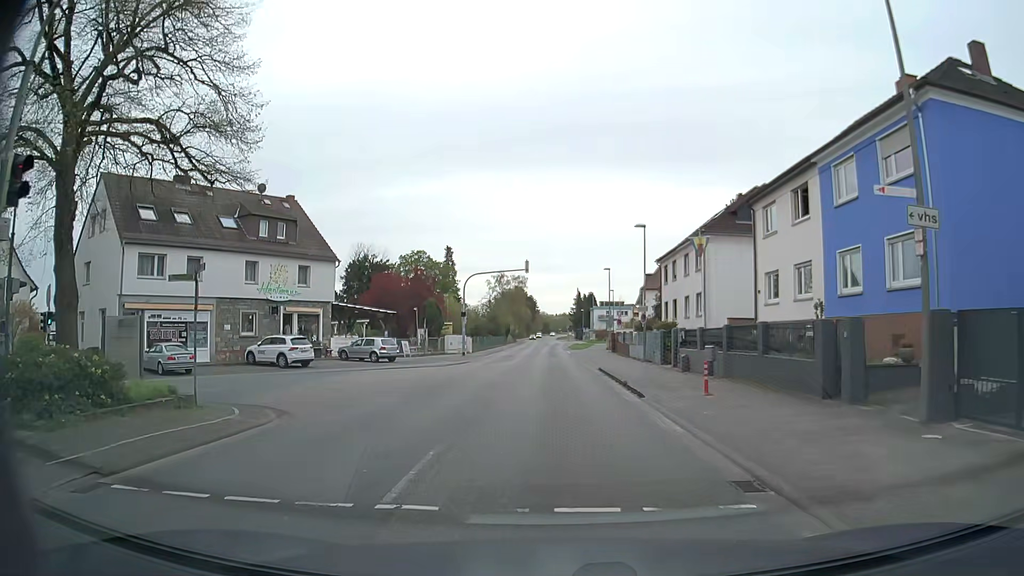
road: secondary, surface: asphalt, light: Day
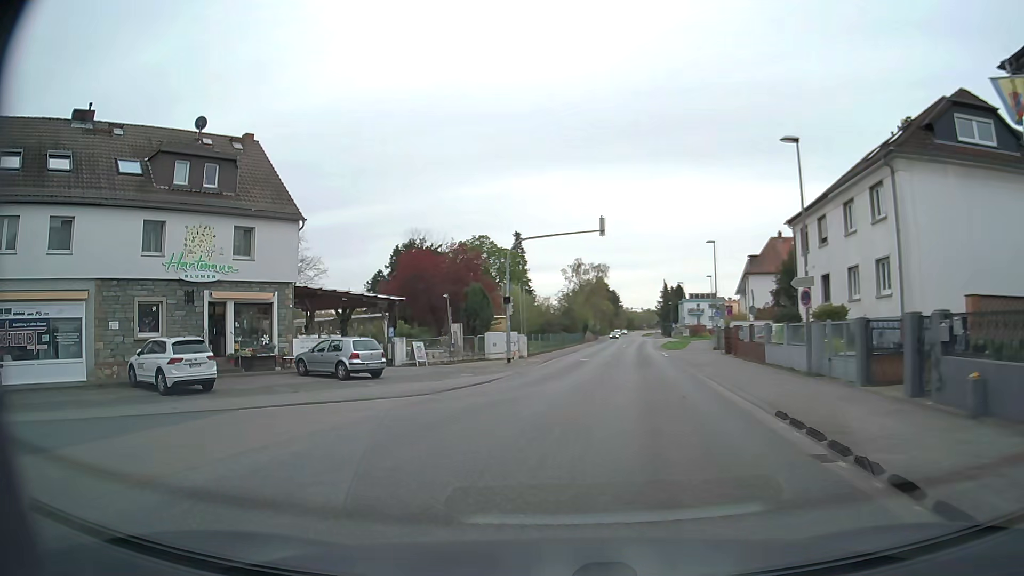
(-0.5, +17.0) m; -7°
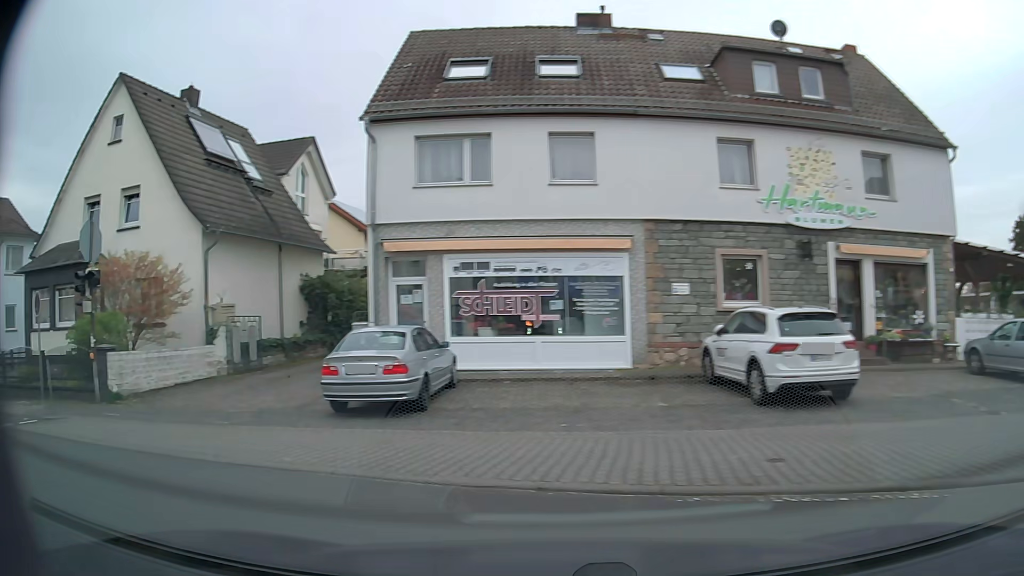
(-3.1, +8.2) m; -51°
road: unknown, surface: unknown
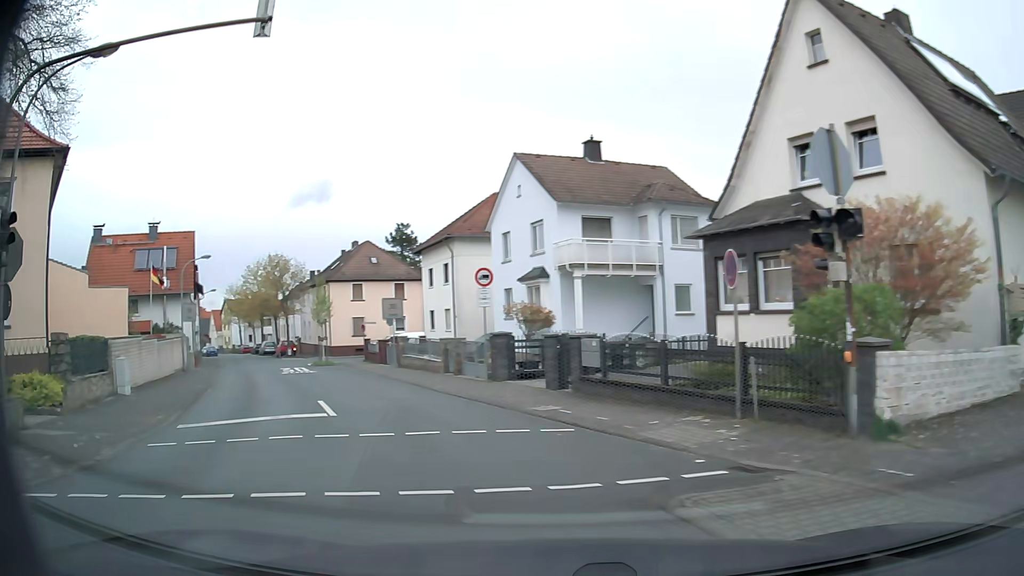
(-3.5, +5.6) m; -62°
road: residential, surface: asphalt
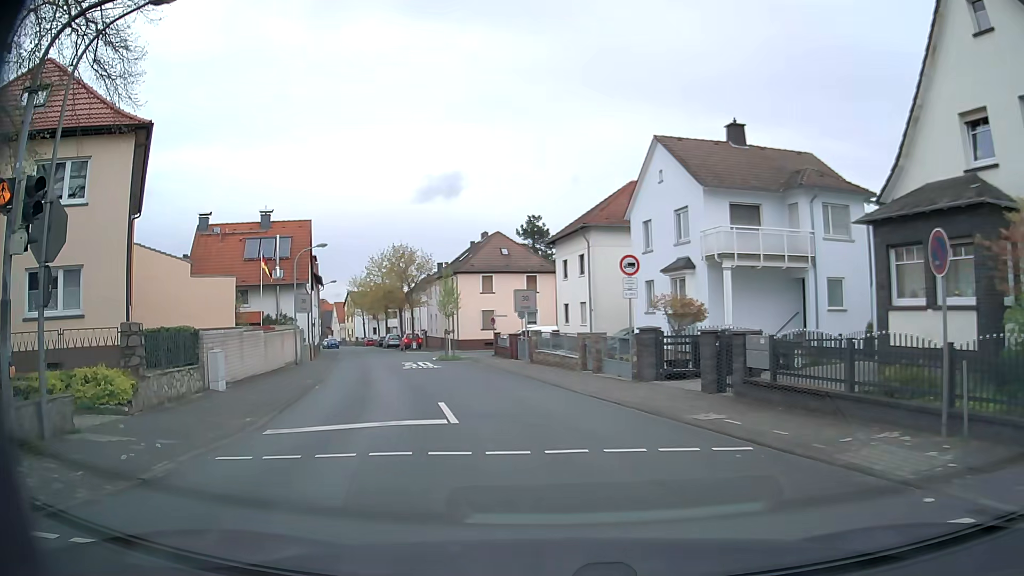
(-0.3, +2.1) m; -12°
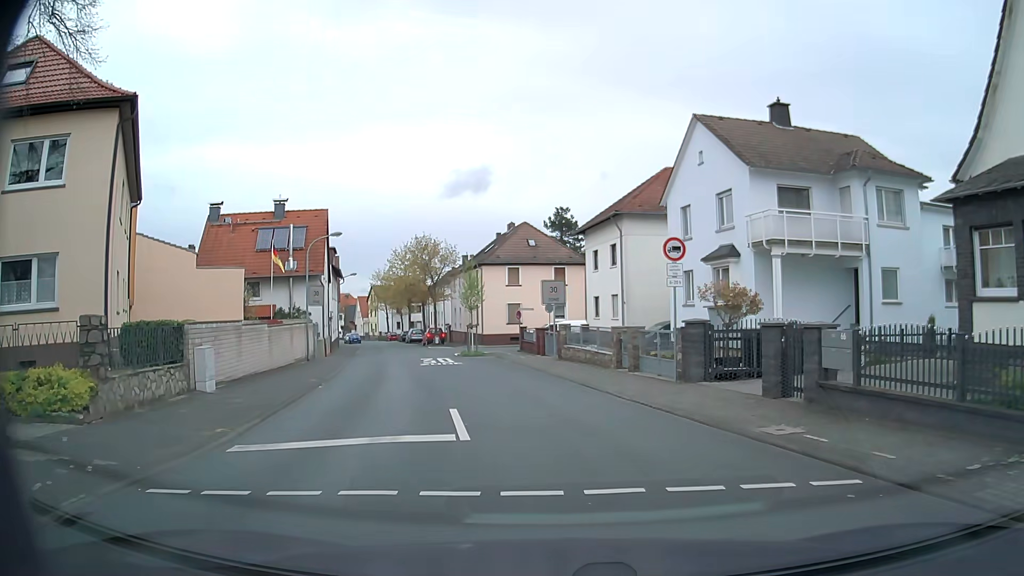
(-0.1, +2.5) m; -2°
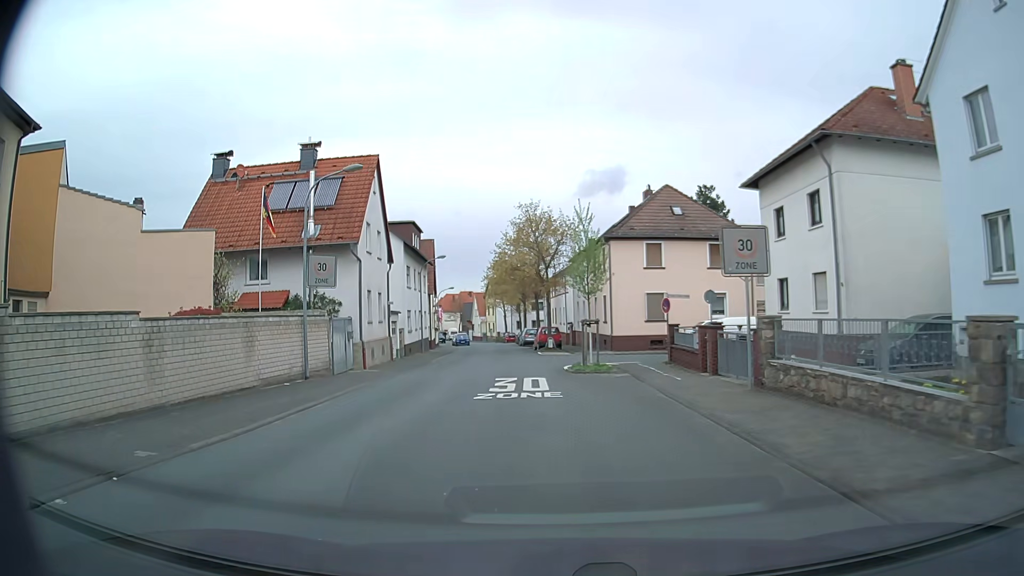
(-0.9, +15.6) m; -11°
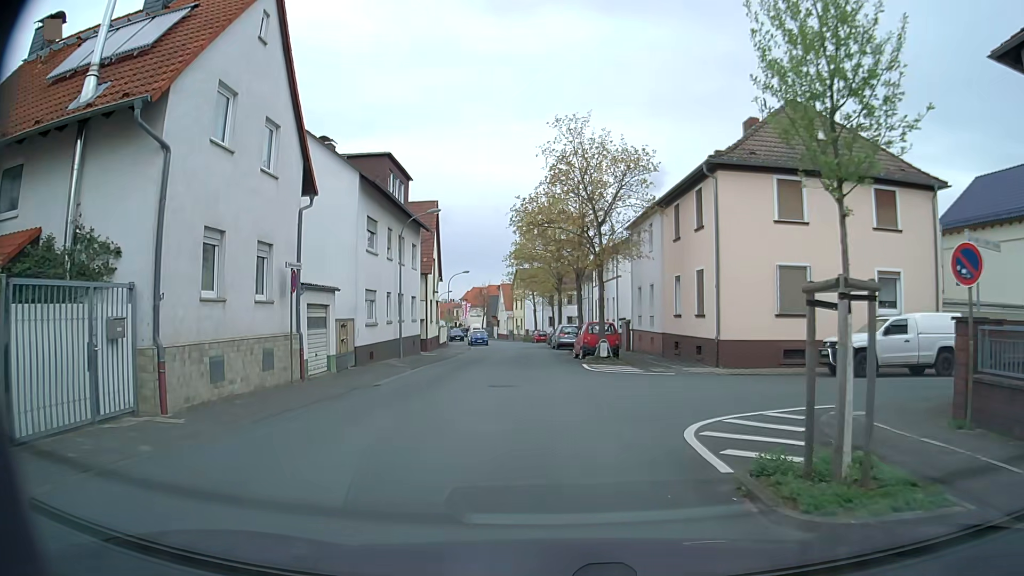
(-1.0, +17.0) m; -3°
